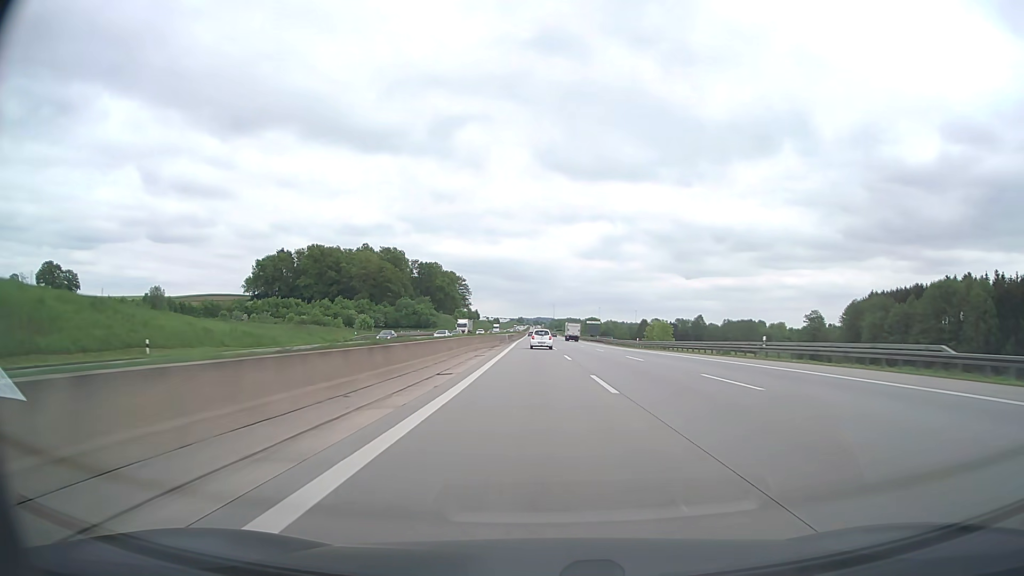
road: motorway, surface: asphalt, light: Day
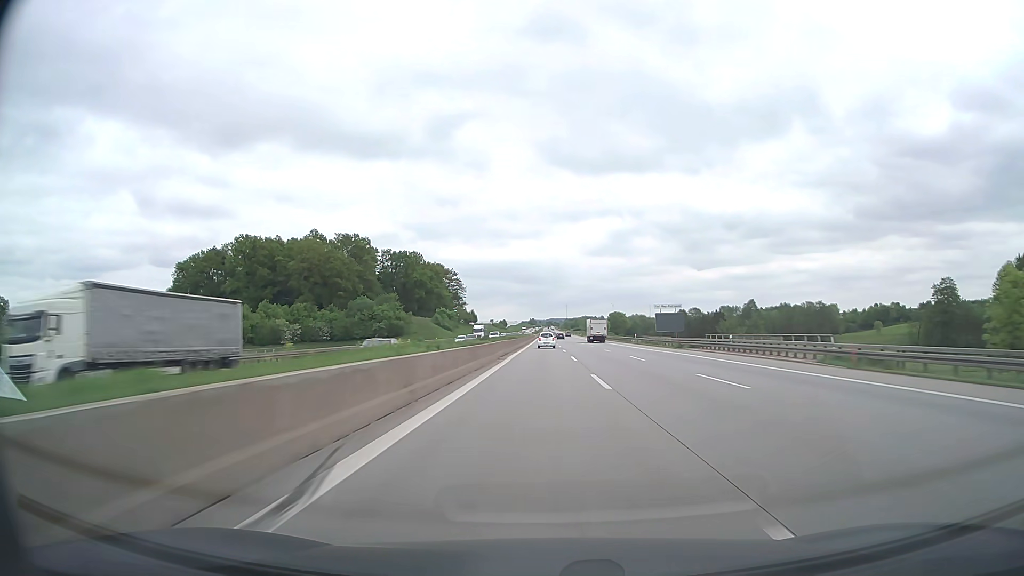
(-1.3, +88.4) m; -1°
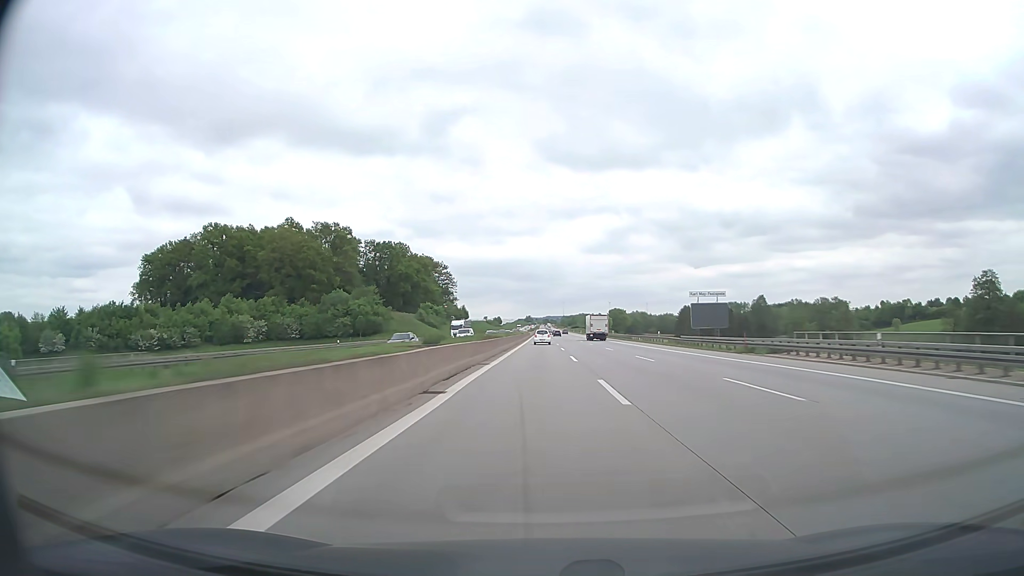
(0.0, +22.1) m; 0°
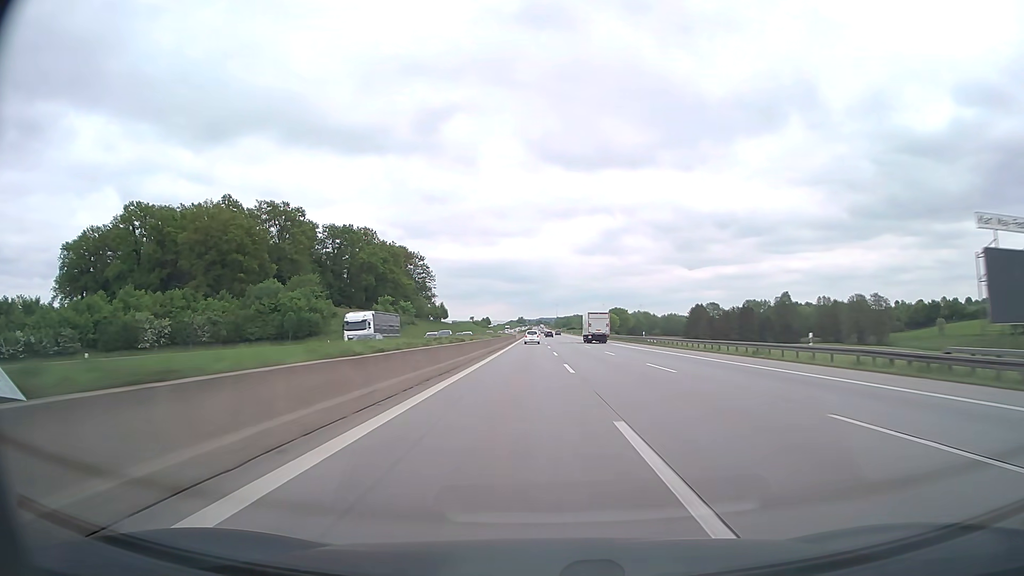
(+0.2, +44.3) m; +1°
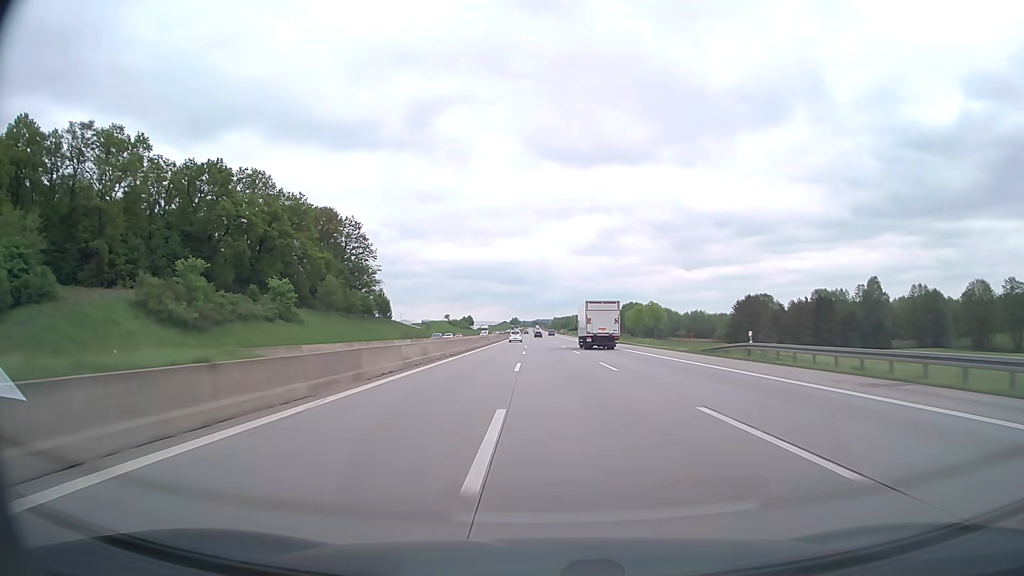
(+0.7, +88.4) m; 0°
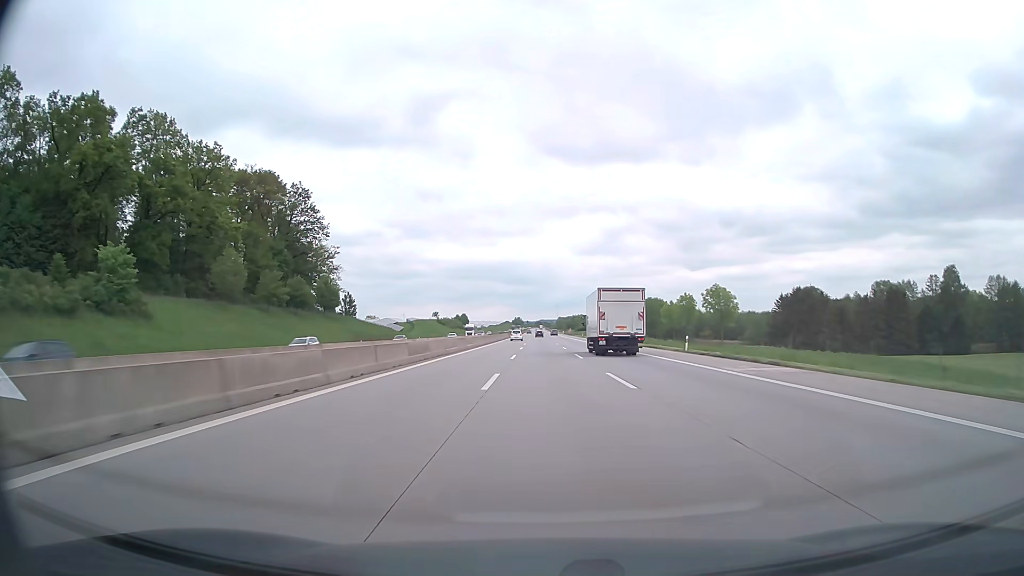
(-0.2, +44.0) m; 0°
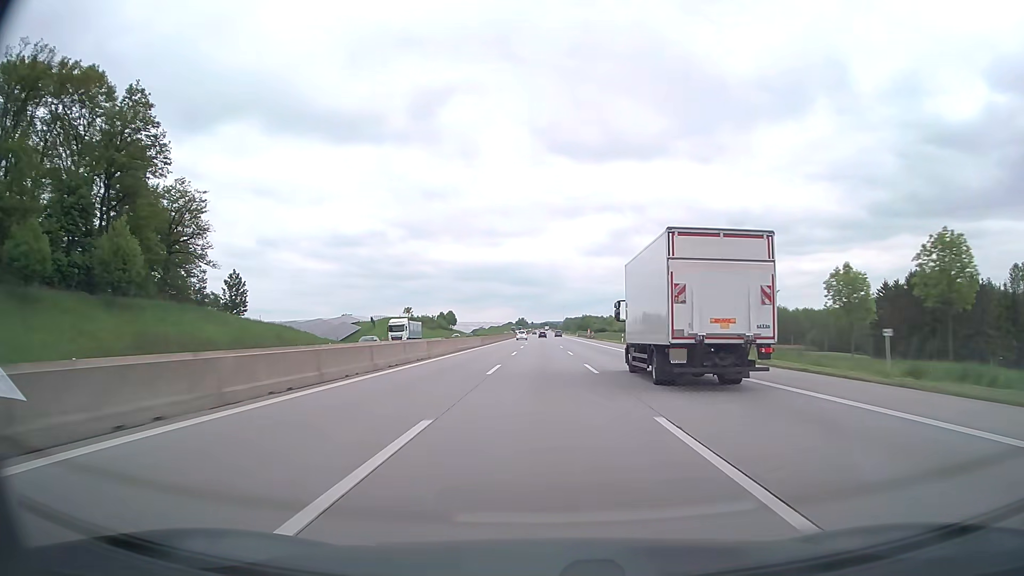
(-0.3, +65.6) m; 0°
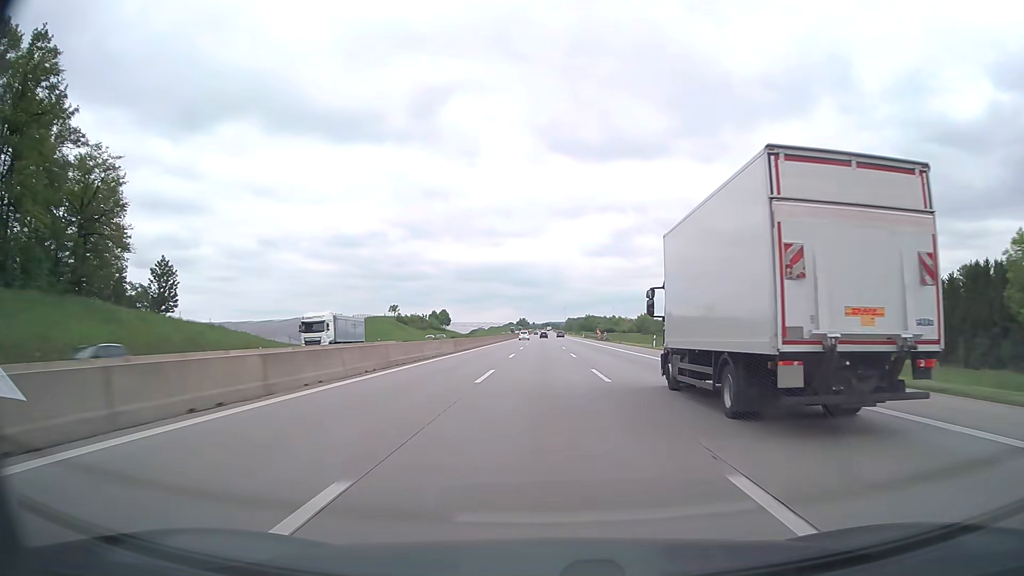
(0.0, +21.7) m; 0°
(0, +10) (0, +20) (0, +30) (0, +40) (0, +50) (0, +60) (0, +70) (0, +80) (0, +90) (0, +100) m
